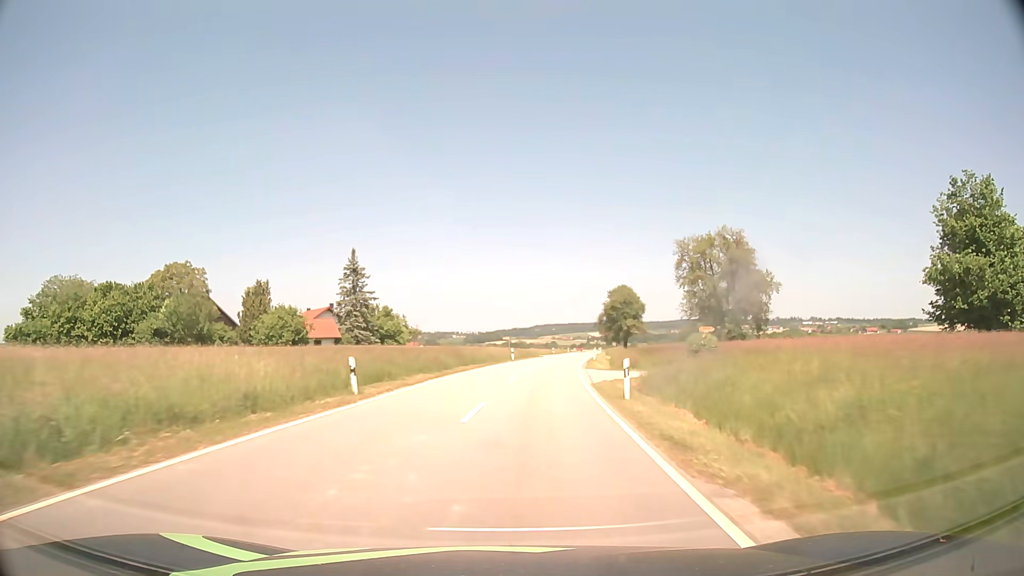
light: Day
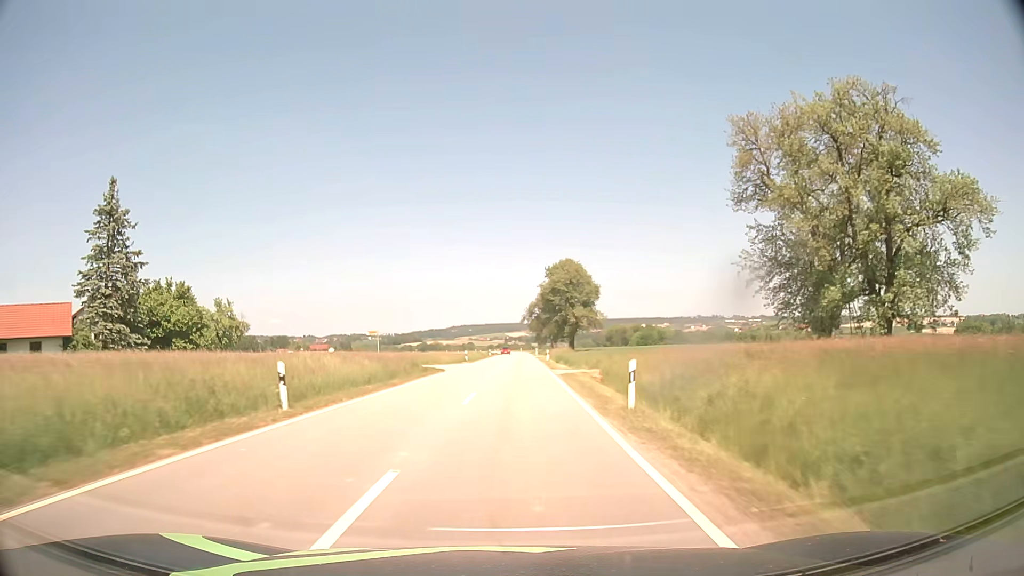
(+3.6, +45.0) m; +7°
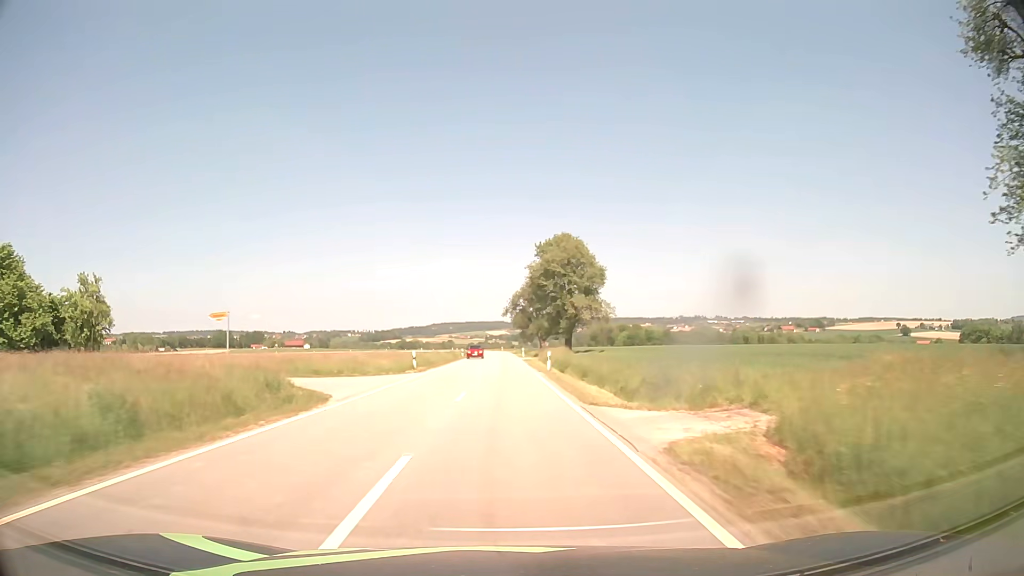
(+0.3, +23.3) m; +2°
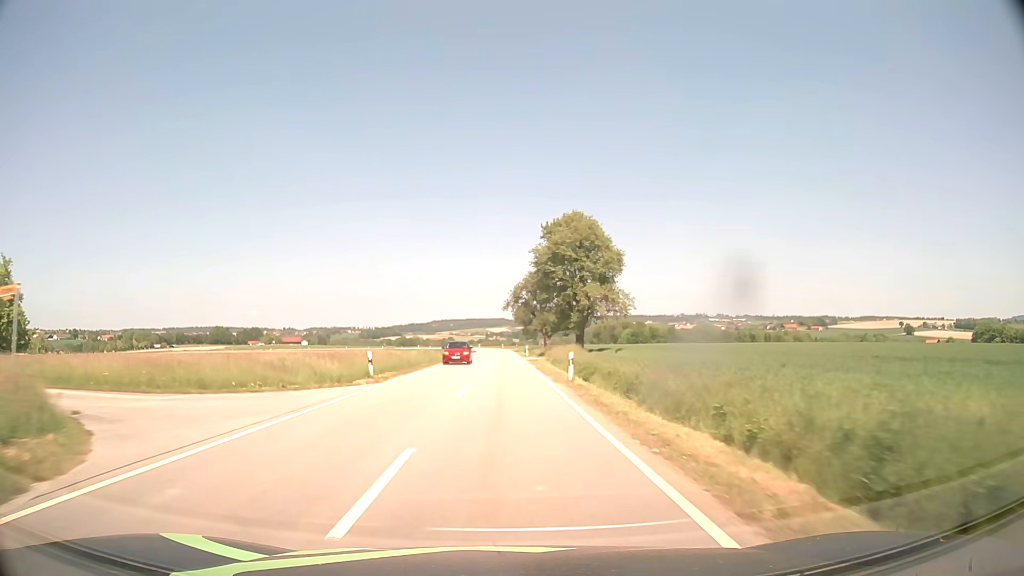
(0.0, +11.8) m; 0°
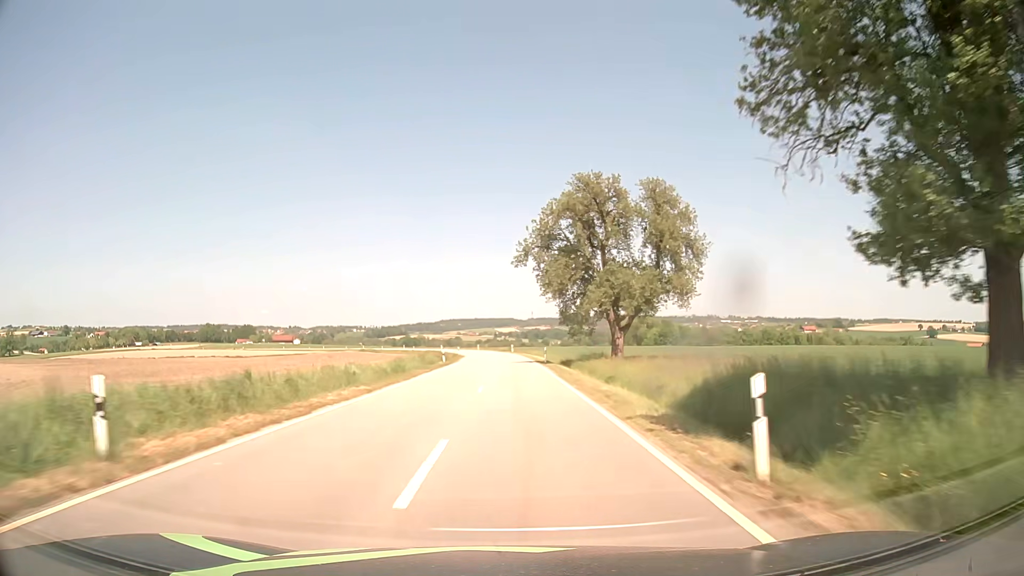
(-0.4, +60.1) m; -1°
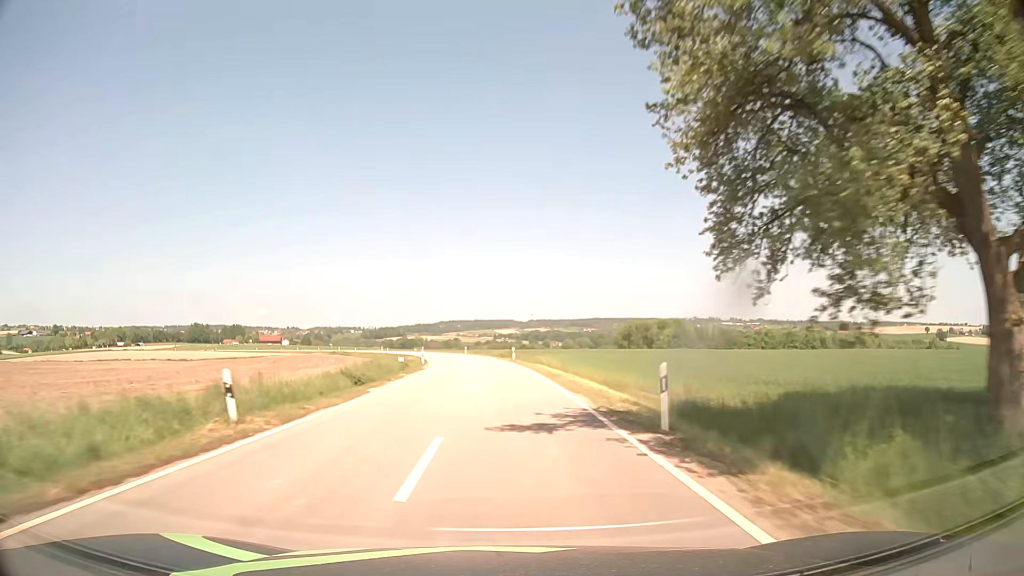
(+0.3, +36.3) m; 0°
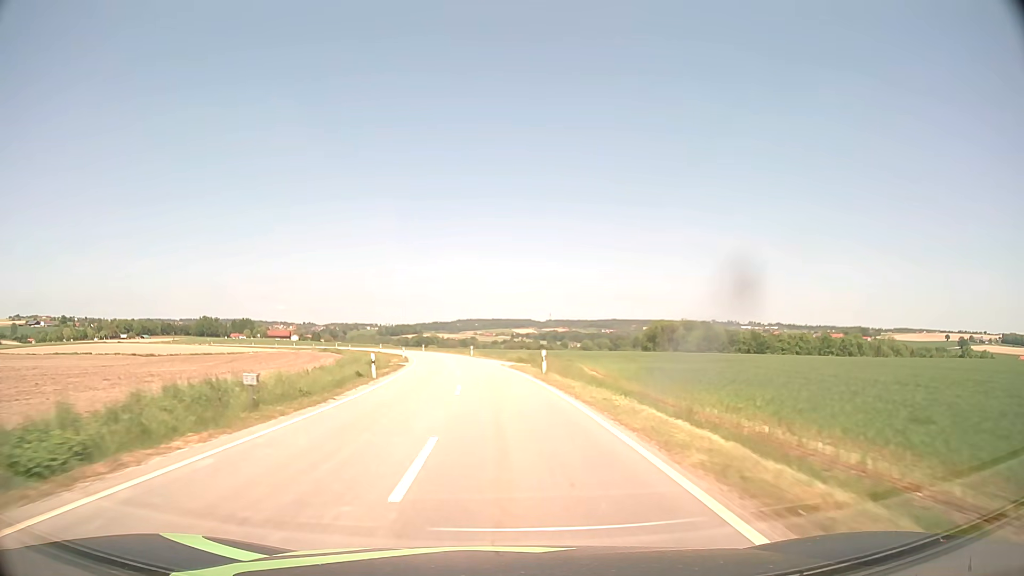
(-0.2, +24.4) m; -1°
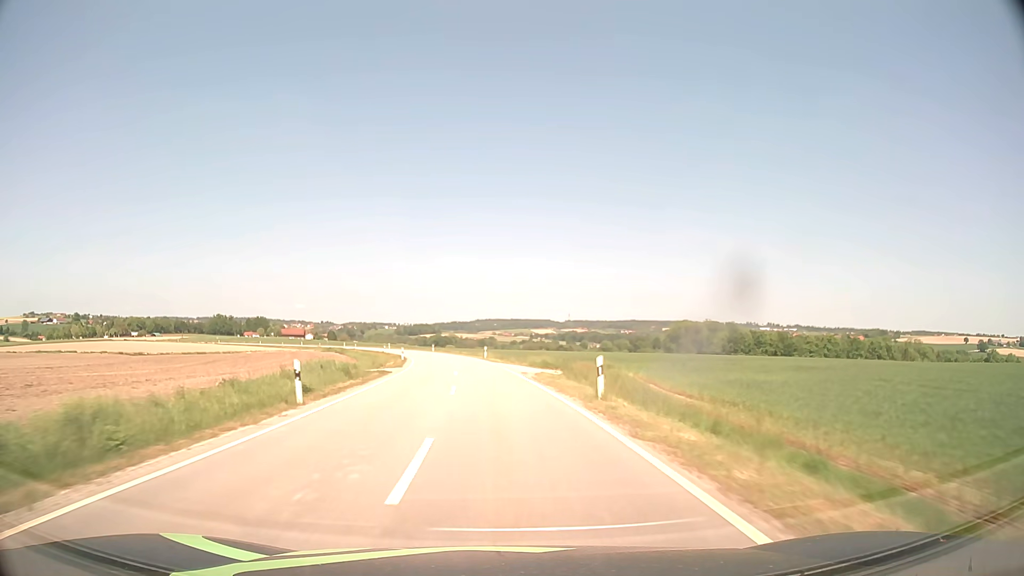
(-0.2, +12.3) m; -2°
(0, +10) (0, +20) (-1, +30) (-2, +40) (-3, +50) (-5, +60) (-6, +70) (-8, +79) (-10, +89) (-13, +99) m
